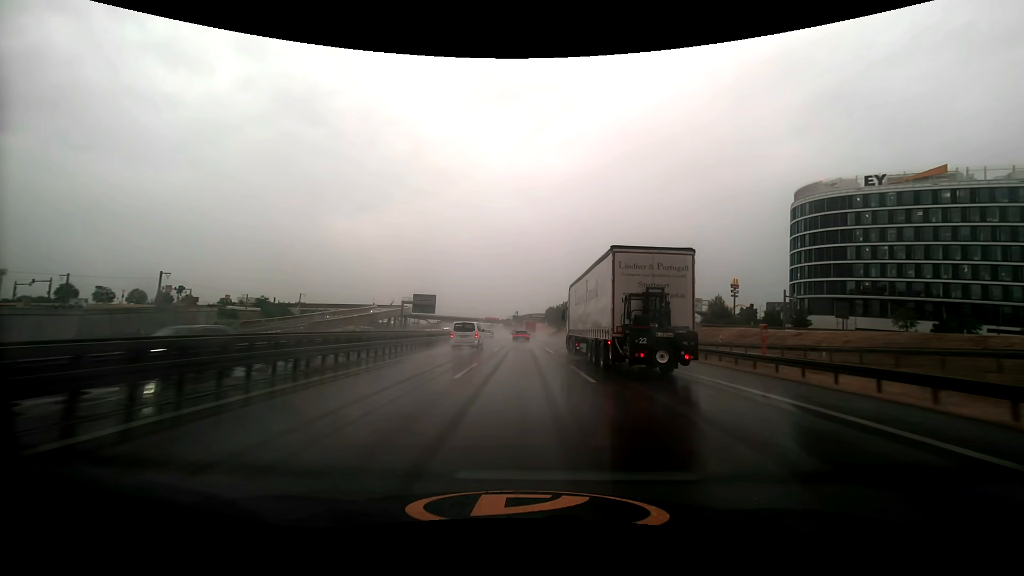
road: motorway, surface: asphalt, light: Day
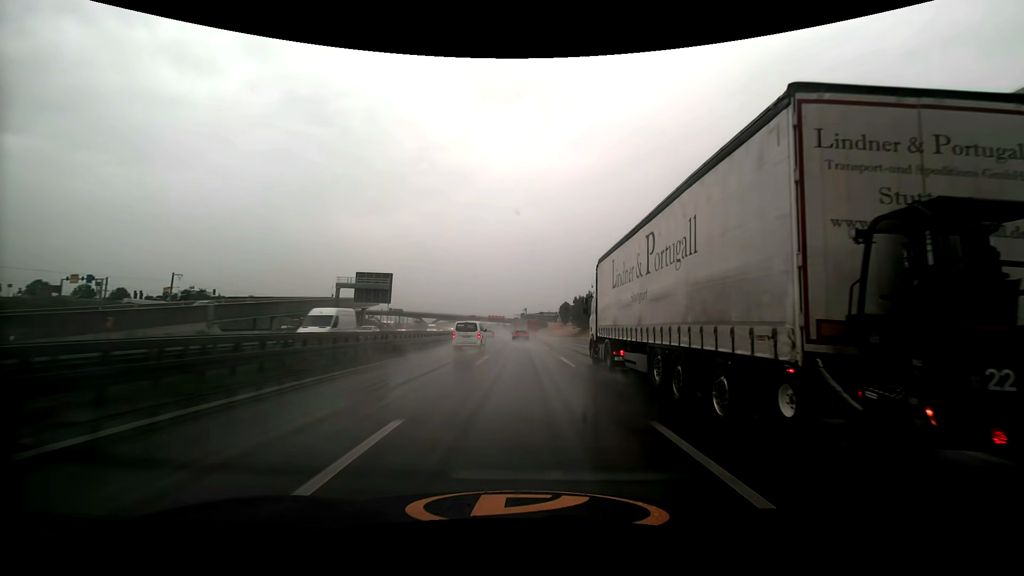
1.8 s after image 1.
(-0.4, +49.1) m; -1°
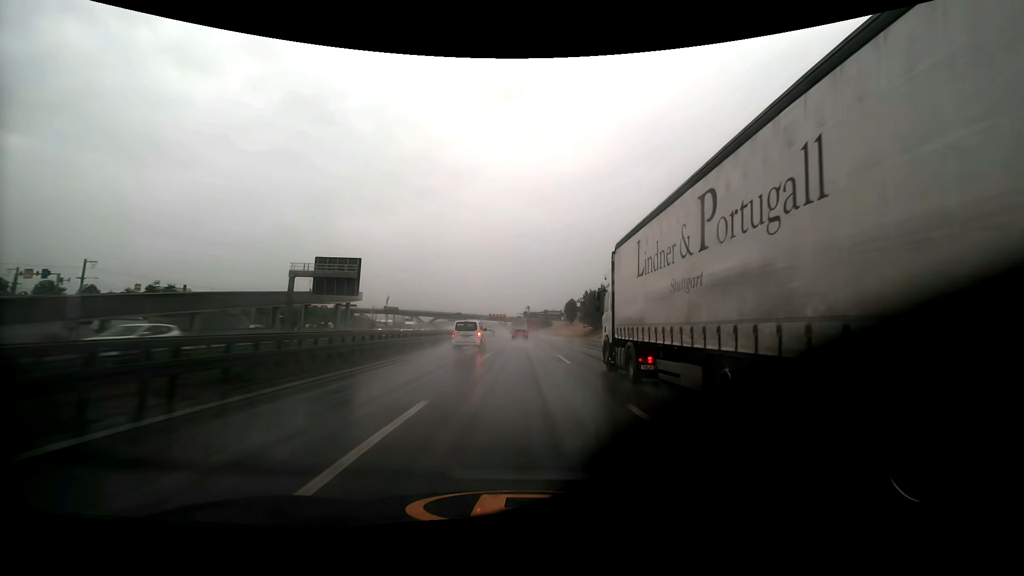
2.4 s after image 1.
(0.0, +16.5) m; 0°
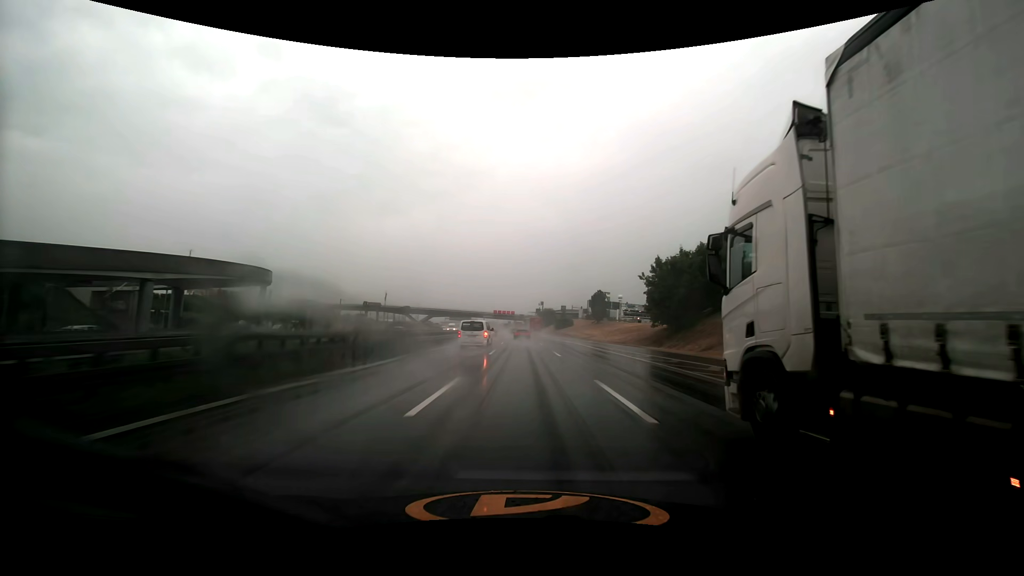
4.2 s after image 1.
(-0.5, +49.7) m; -1°
(0, +10) (0, +20) (0, +30) (0, +40) (-1, +50) (-1, +60) (-1, +70) (-1, +80) (-2, +90) (-2, +100) m
